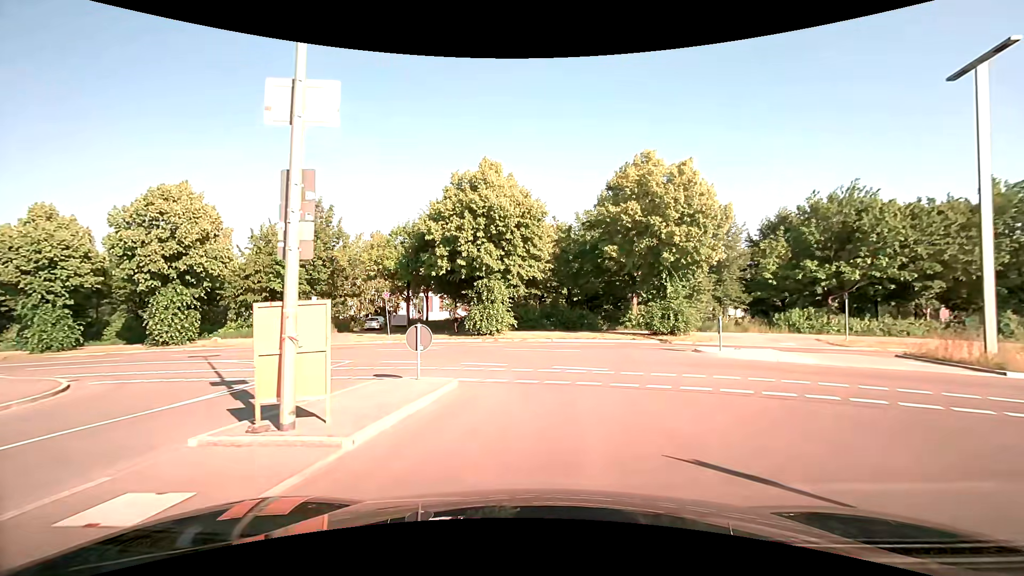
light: Day
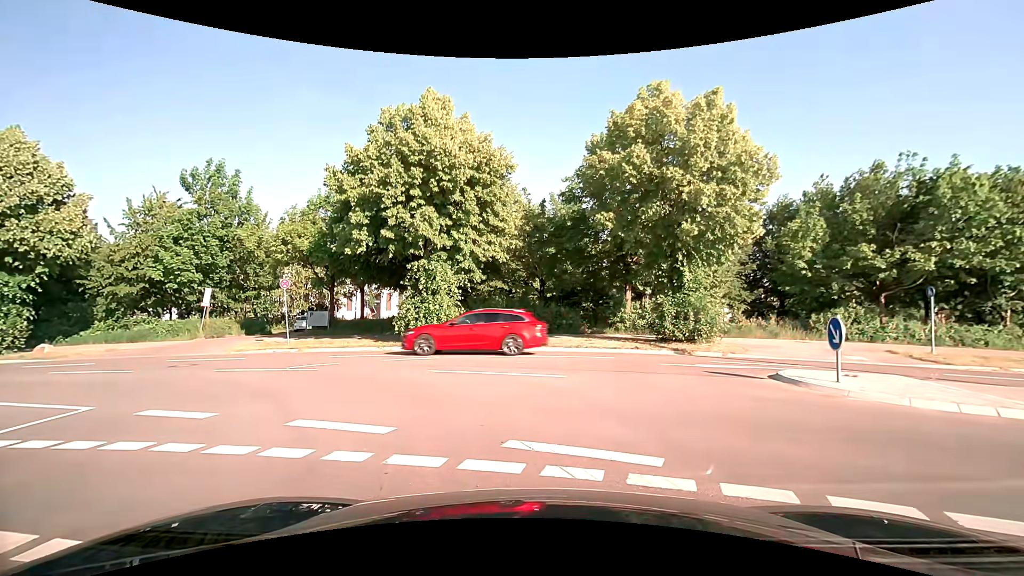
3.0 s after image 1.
(+0.3, +8.3) m; +4°
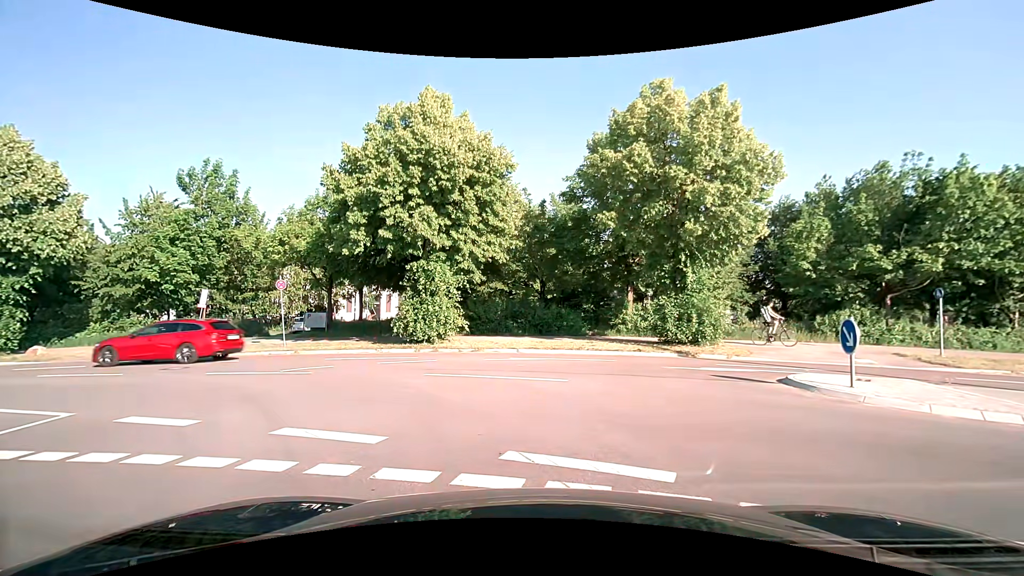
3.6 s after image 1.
(0.0, +0.3) m; 0°
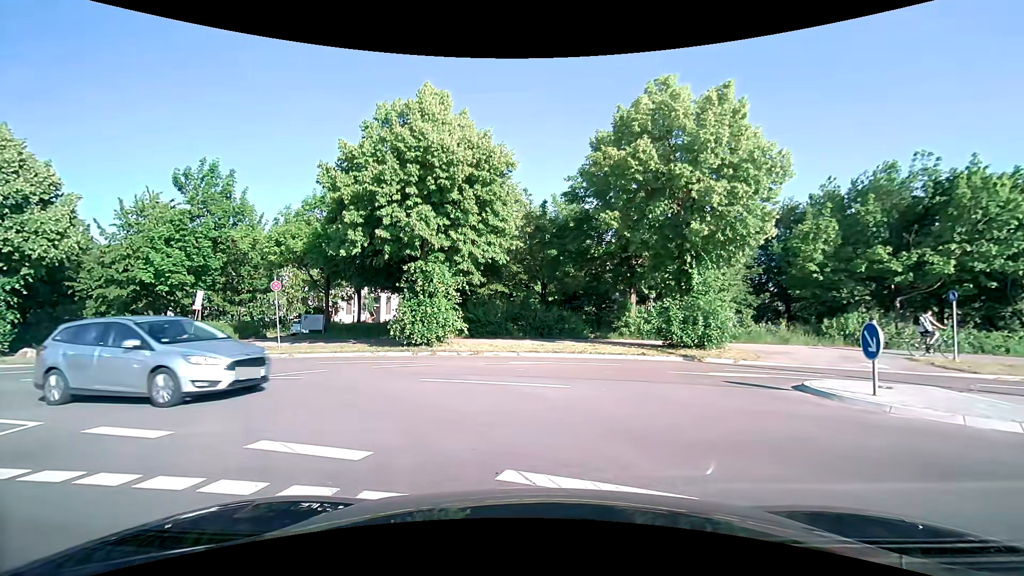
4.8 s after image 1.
(0.0, +0.5) m; 0°
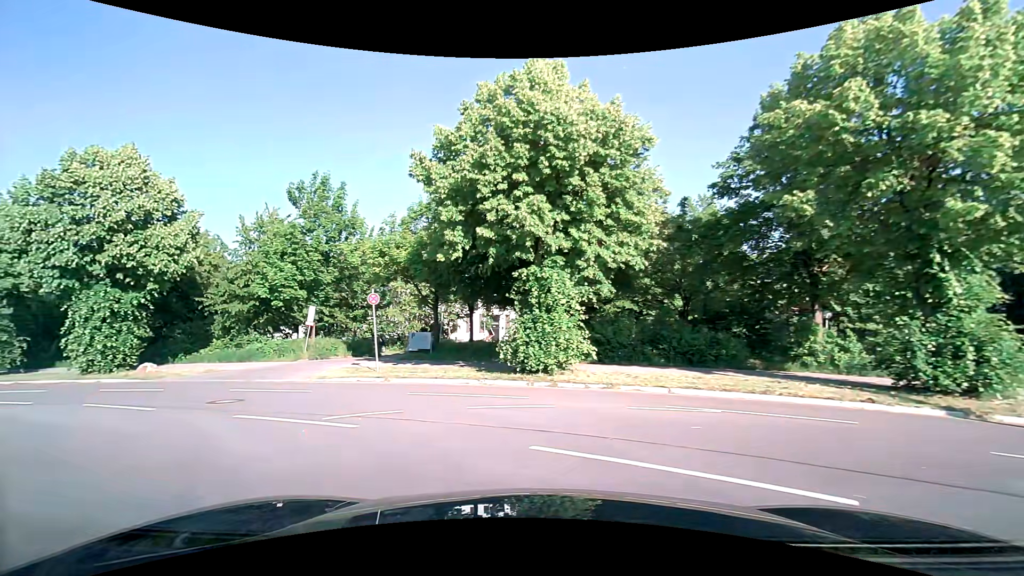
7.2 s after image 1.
(-0.5, +4.7) m; -15°
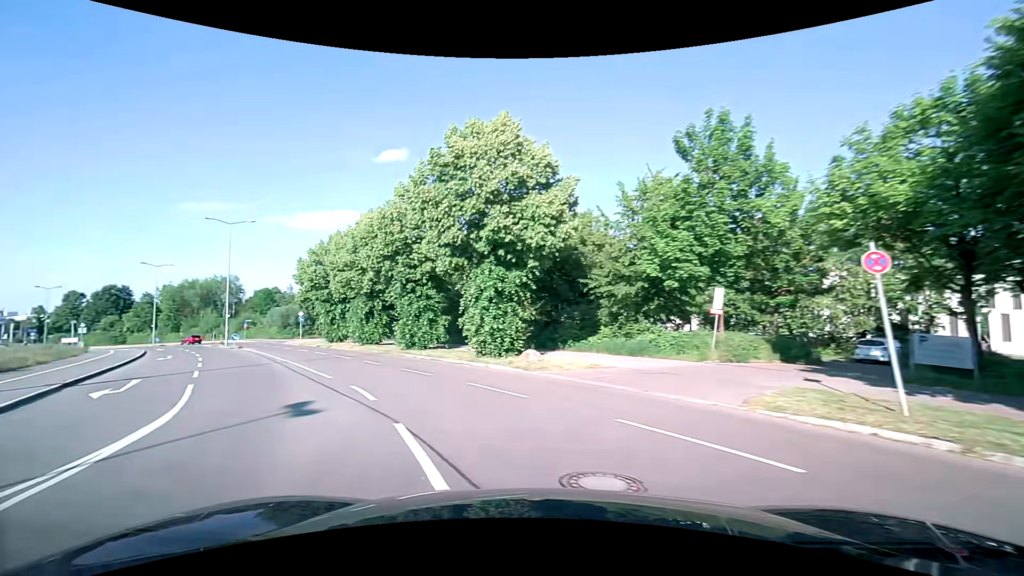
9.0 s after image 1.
(-3.3, +8.3) m; -41°
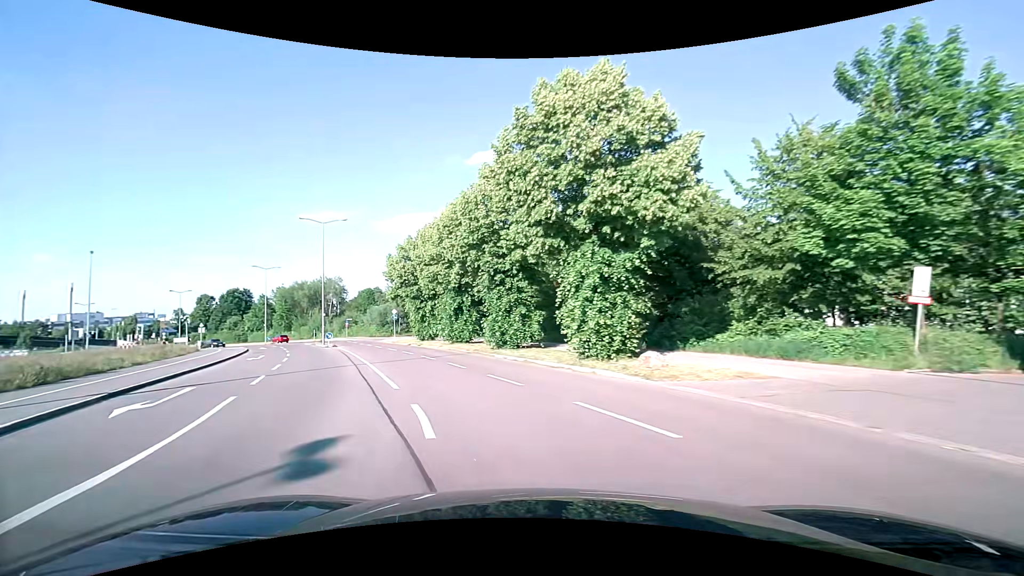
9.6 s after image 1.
(-0.4, +4.1) m; -10°
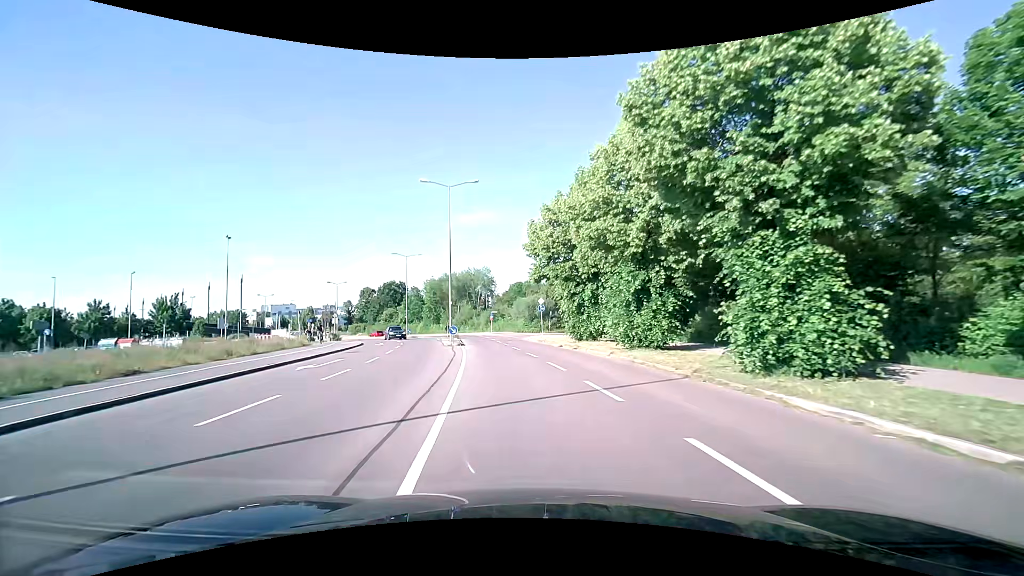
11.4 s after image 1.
(-3.3, +14.6) m; -18°
(0, +10) (-1, +20) (-2, +30) (-4, +40) (-6, +50) (-8, +59) (-11, +69) (-14, +78) (-19, +87) (-24, +96) m
